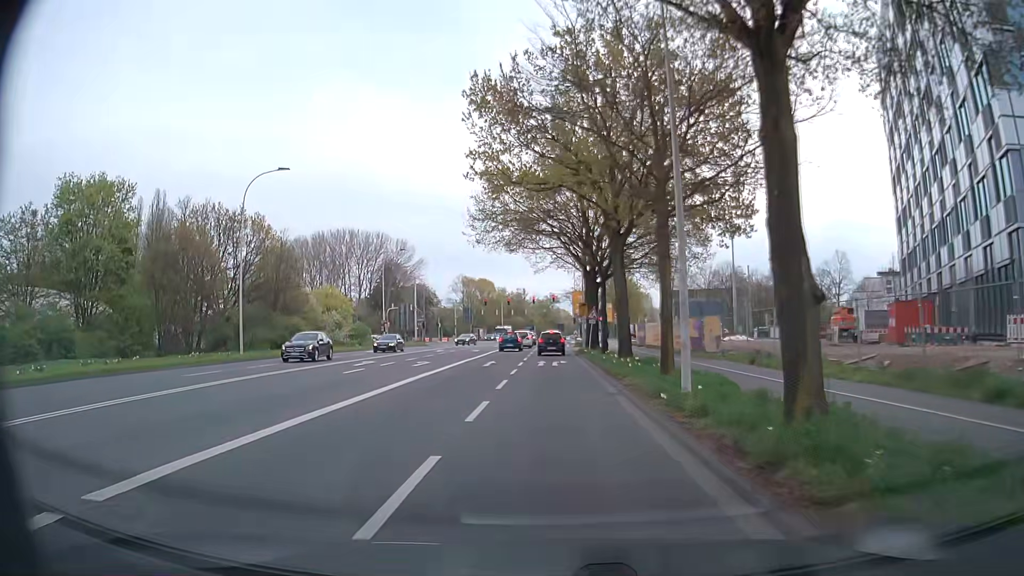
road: secondary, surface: asphalt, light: Day
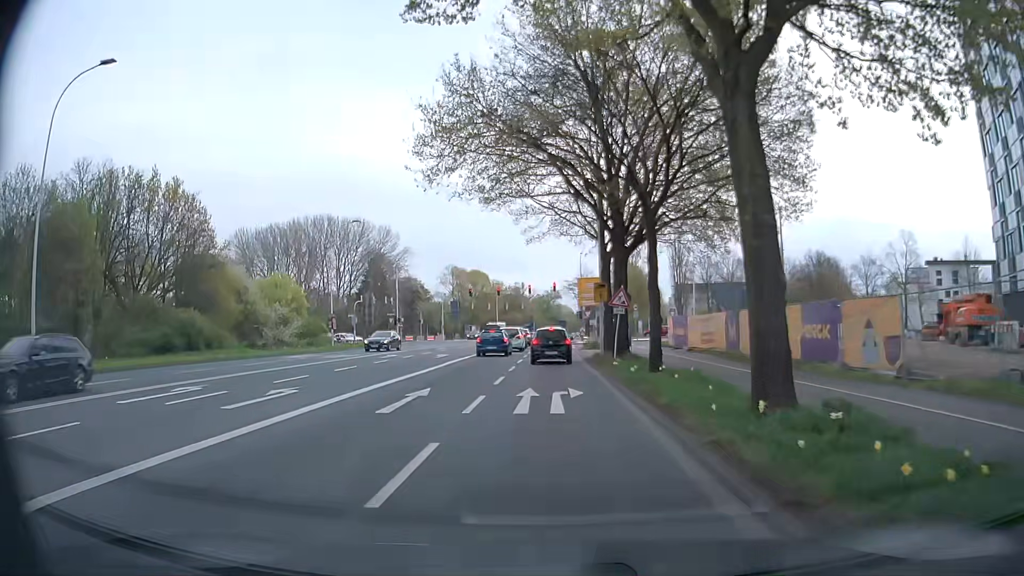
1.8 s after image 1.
(0.0, +17.1) m; 0°
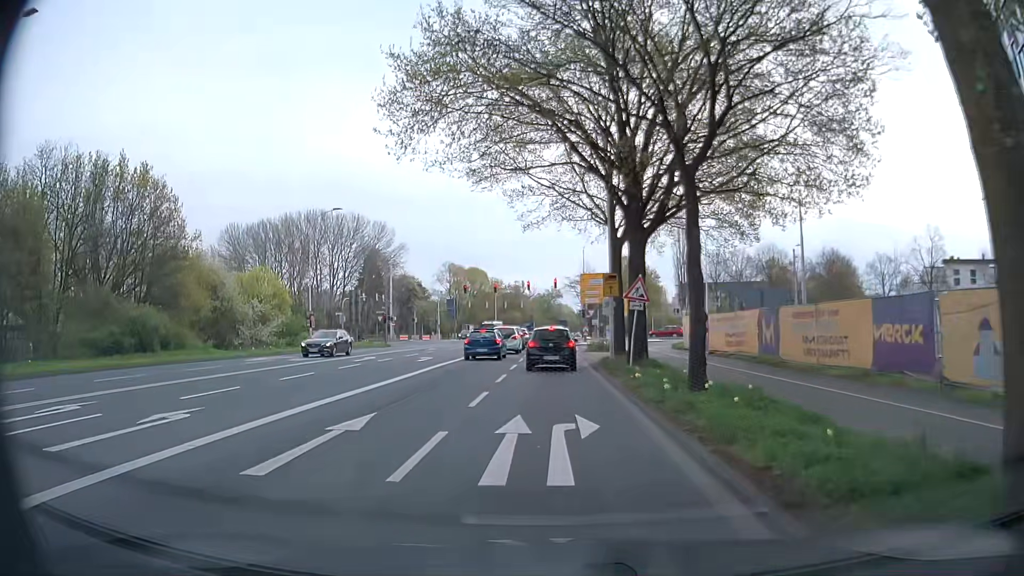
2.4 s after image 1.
(0.0, +5.0) m; -2°
